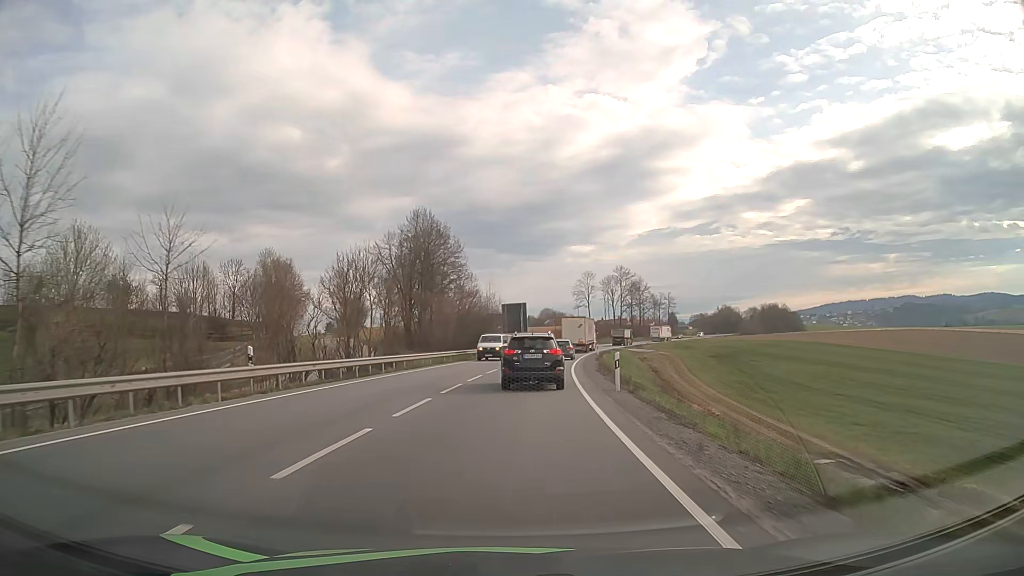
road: primary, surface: asphalt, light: Day
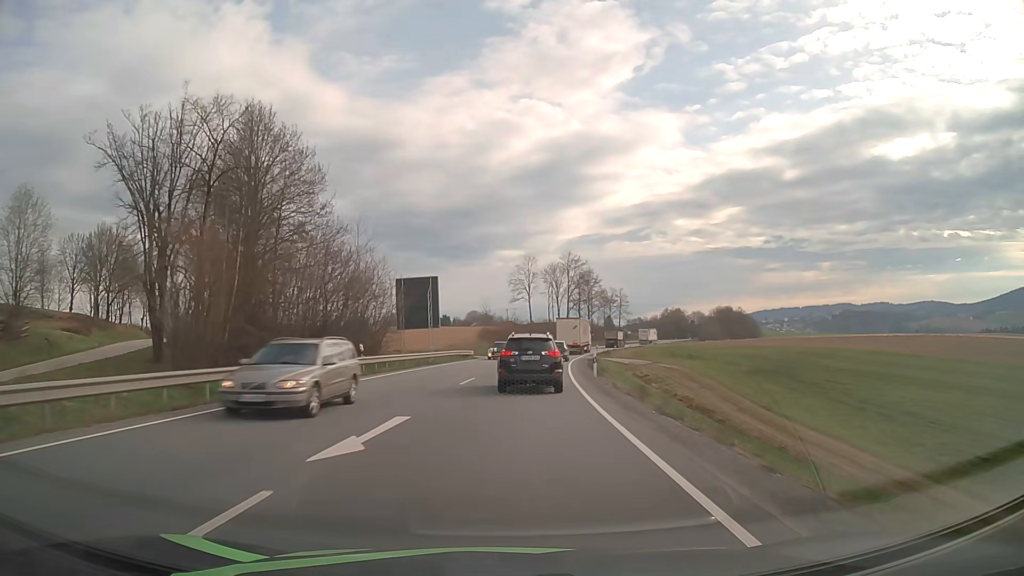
(+2.2, +40.6) m; +6°
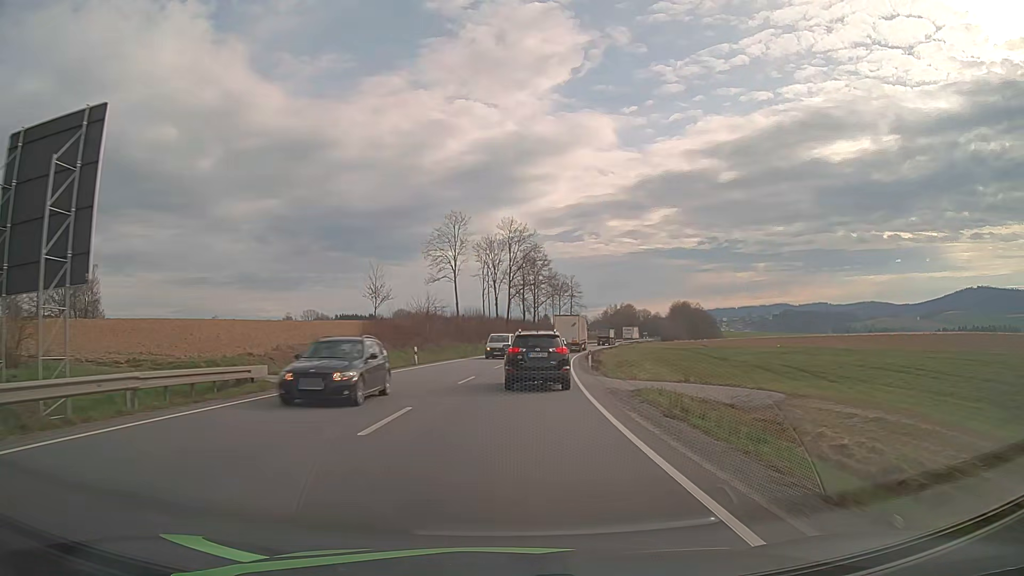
(+1.8, +40.7) m; +6°
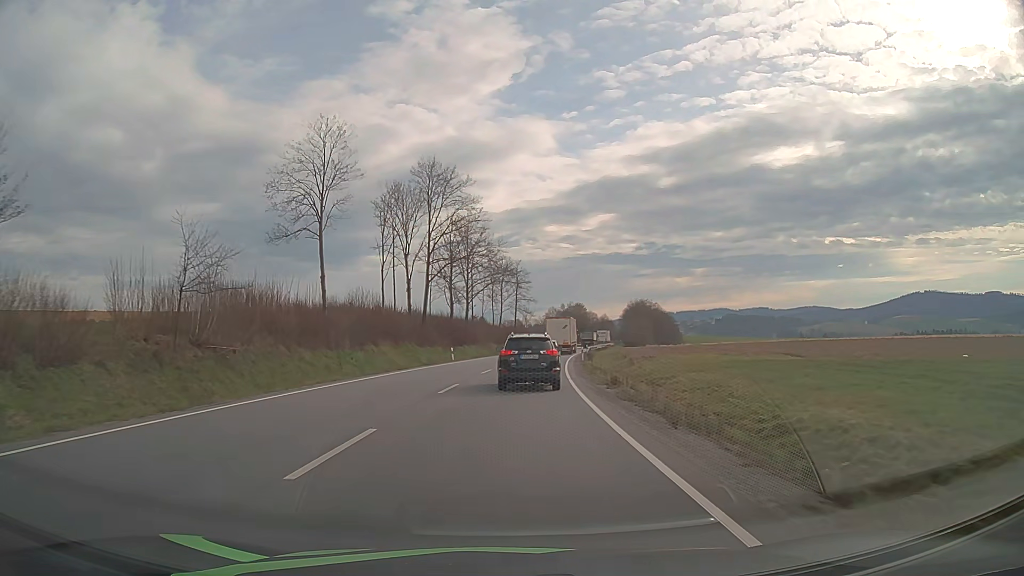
(+1.8, +39.2) m; +5°
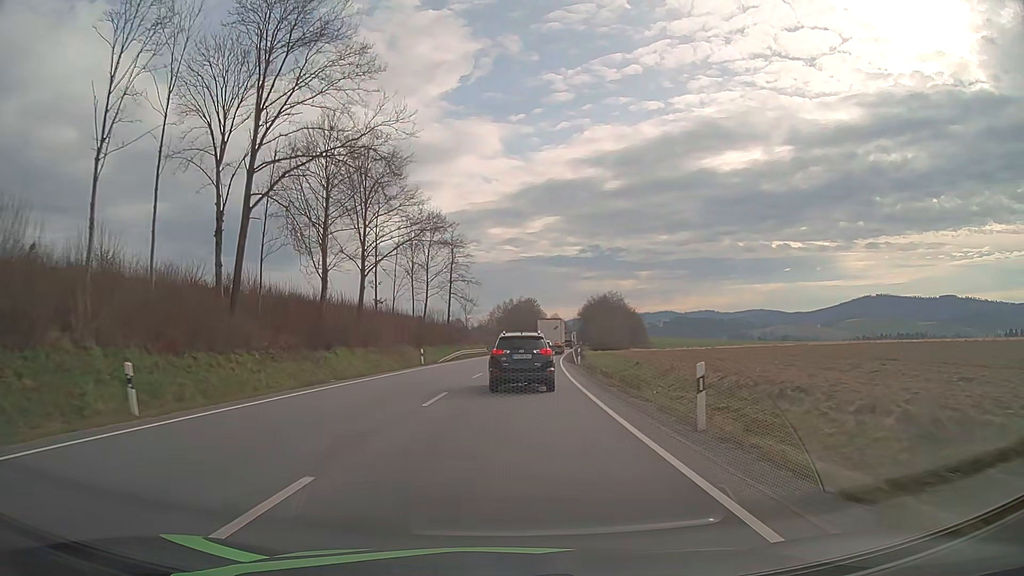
(+1.7, +40.1) m; +5°
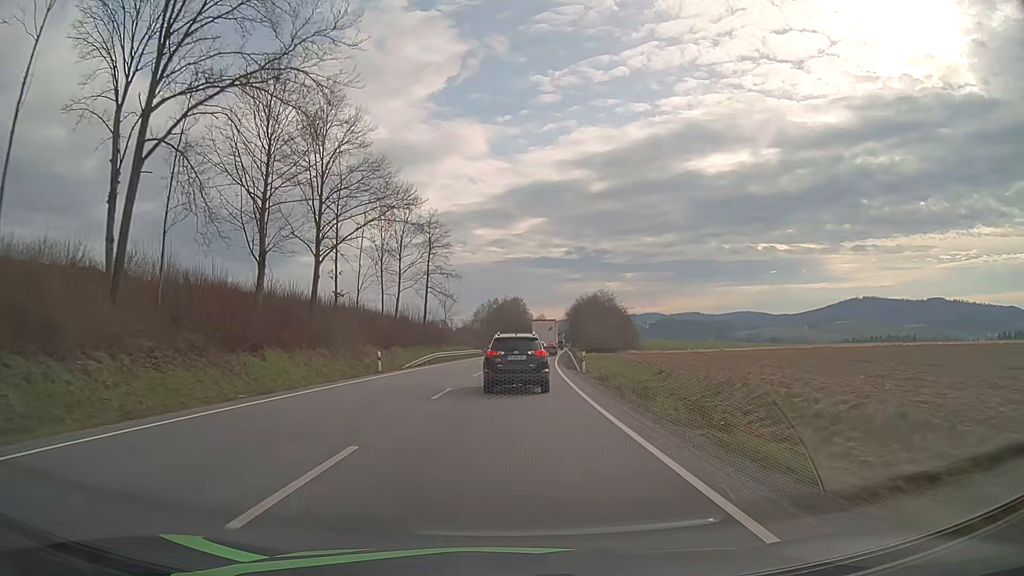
(+0.1, +9.9) m; +1°
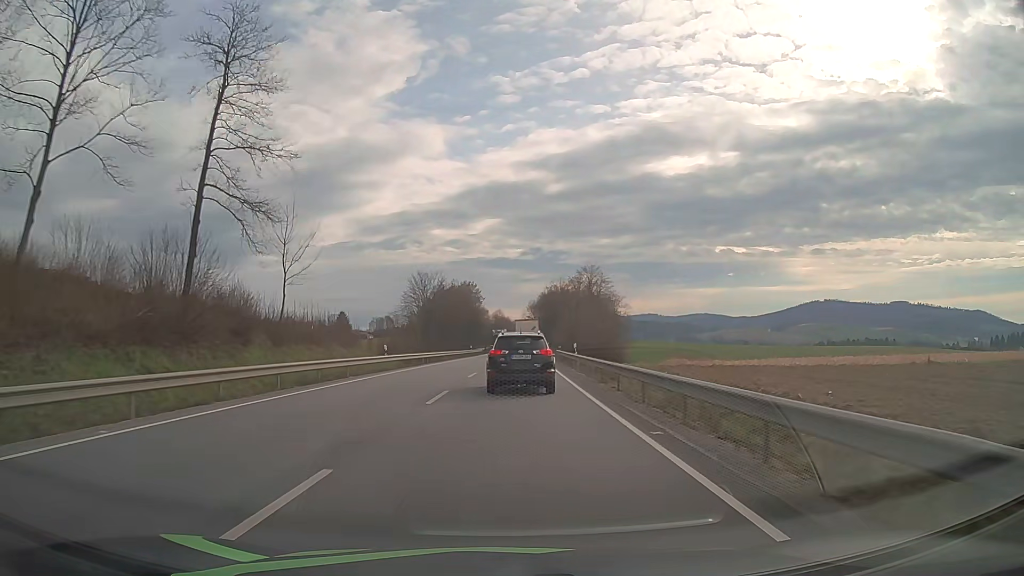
(+1.7, +50.0) m; +4°
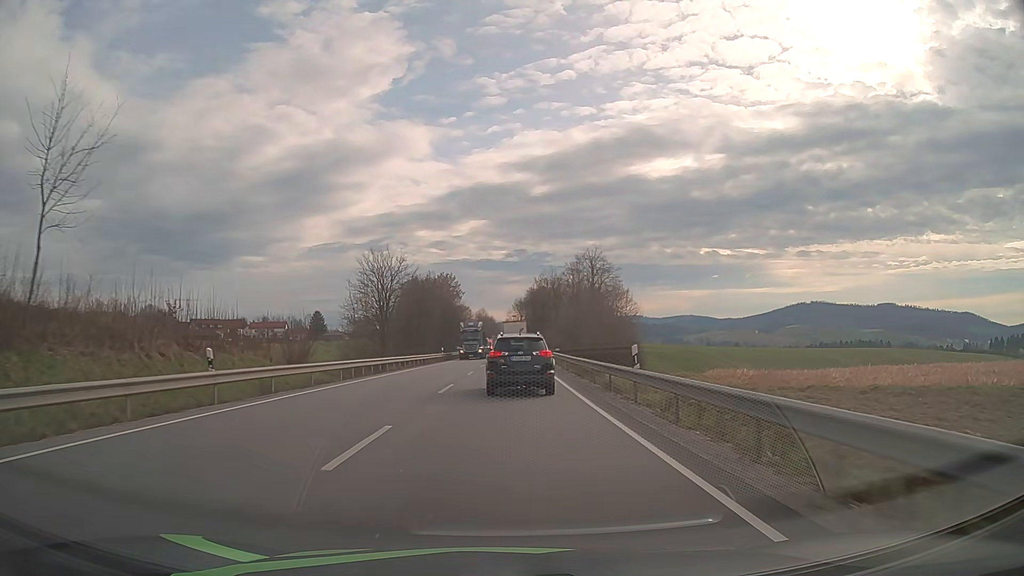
(+0.2, +20.0) m; +1°
(0, +10) (0, +20) (0, +30) (+1, +40) (+1, +50) (+1, +60) (+1, +70) (+1, +80) (+1, +90) (+1, +100) m
